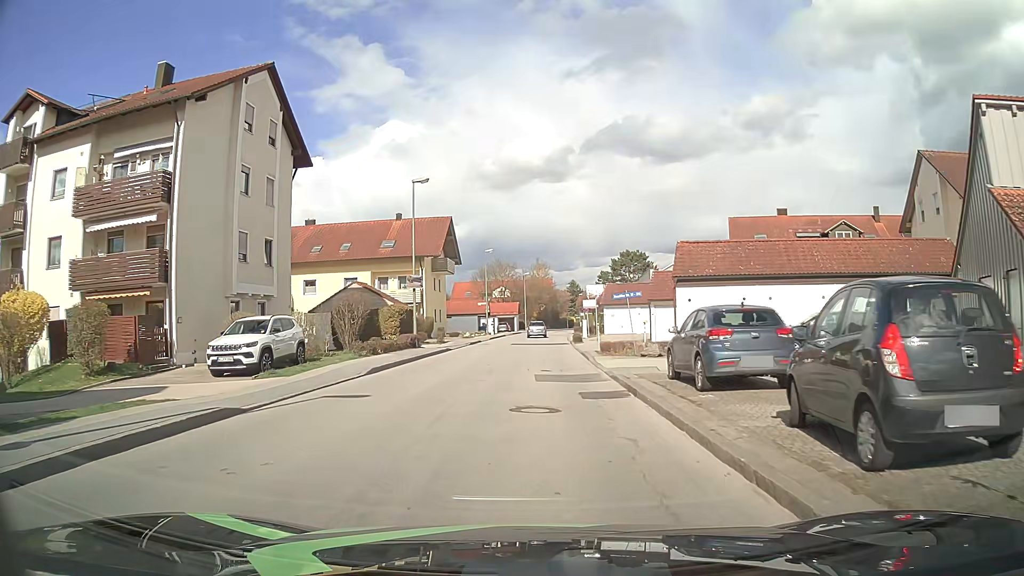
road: unclassified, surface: asphalt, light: Day
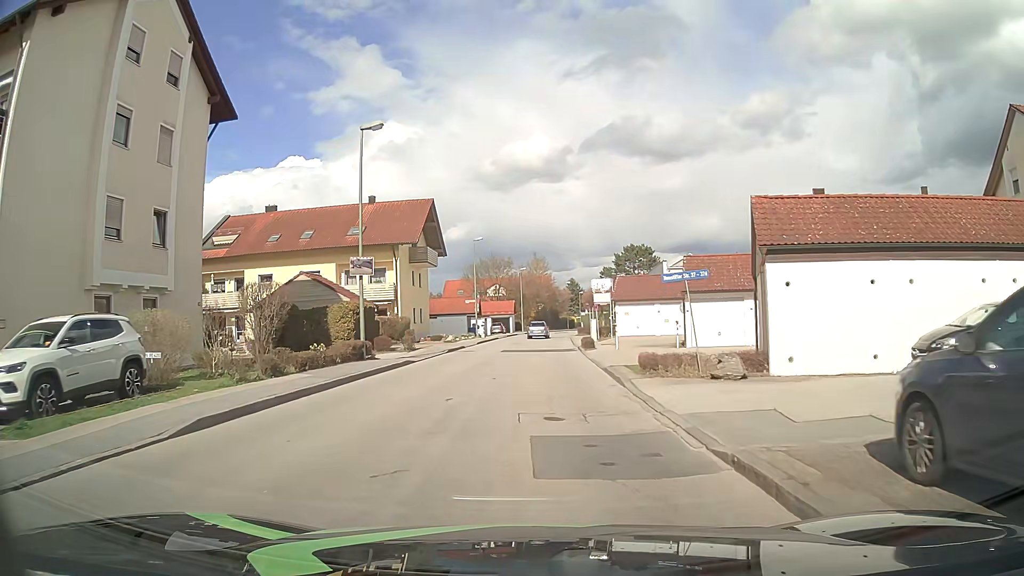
(0.0, +9.6) m; 0°
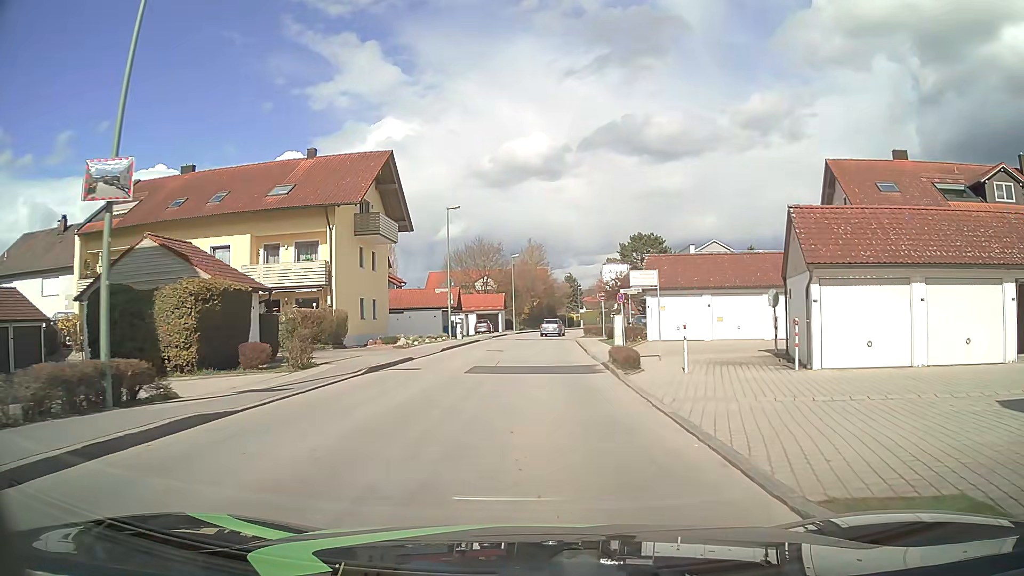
(0.0, +14.4) m; +1°
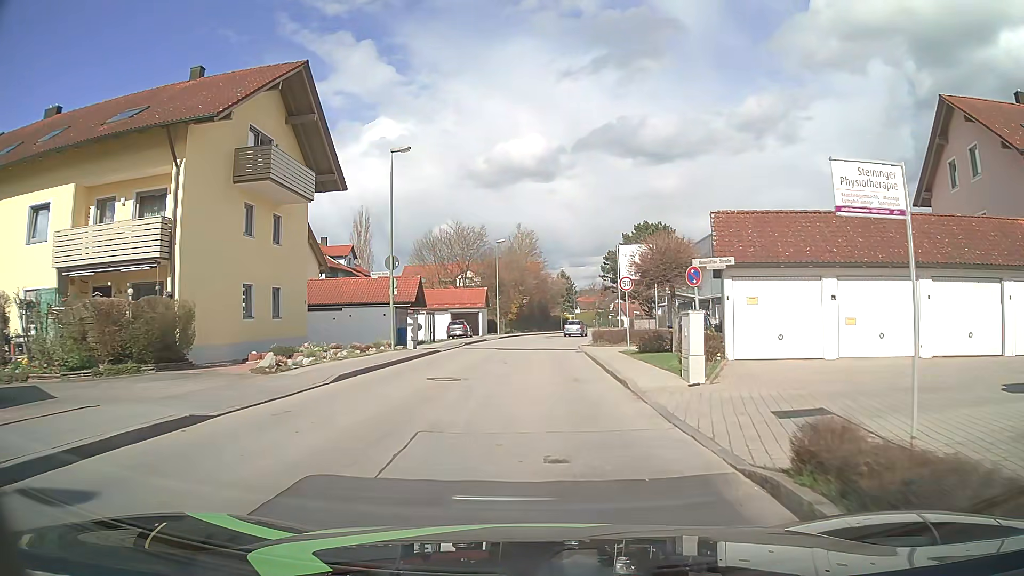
(0.0, +14.4) m; 0°
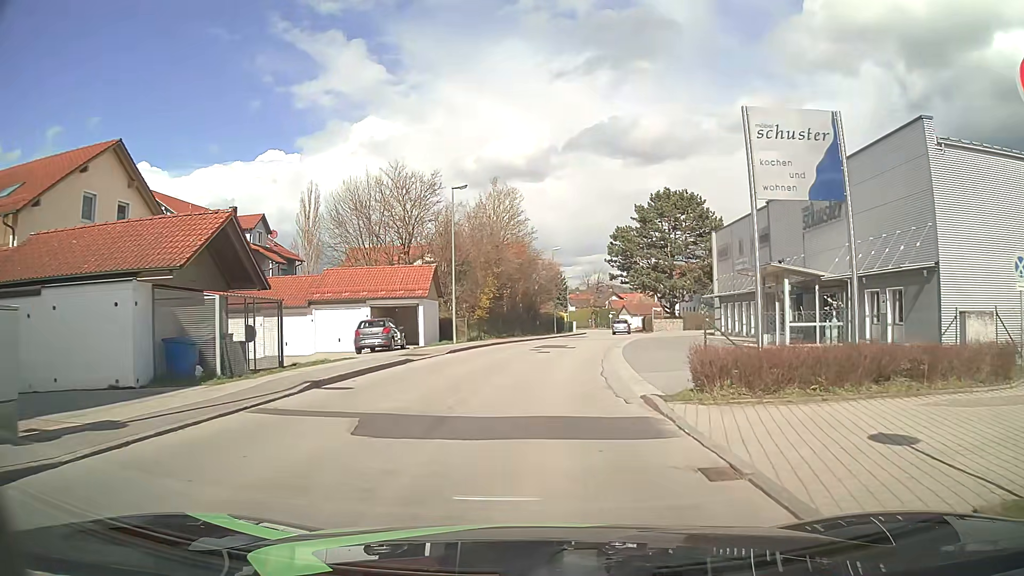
(+0.2, +24.0) m; +2°
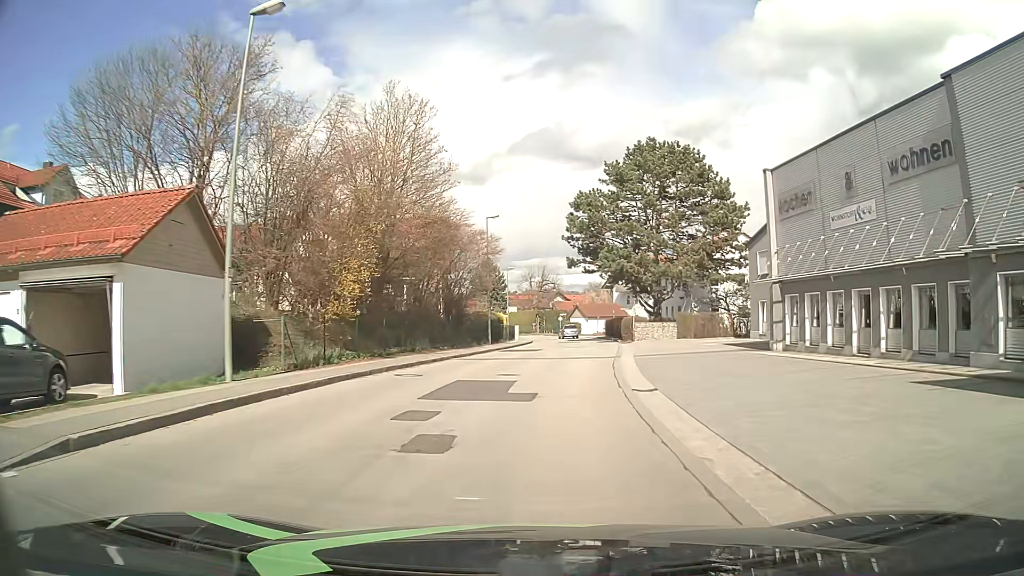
(+0.4, +21.7) m; +4°
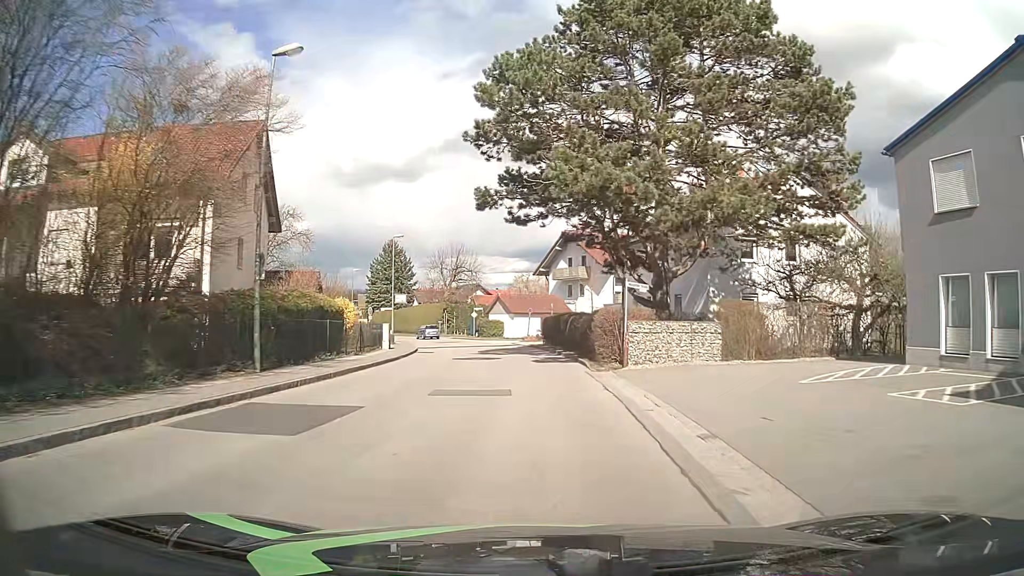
(+2.0, +26.8) m; +7°
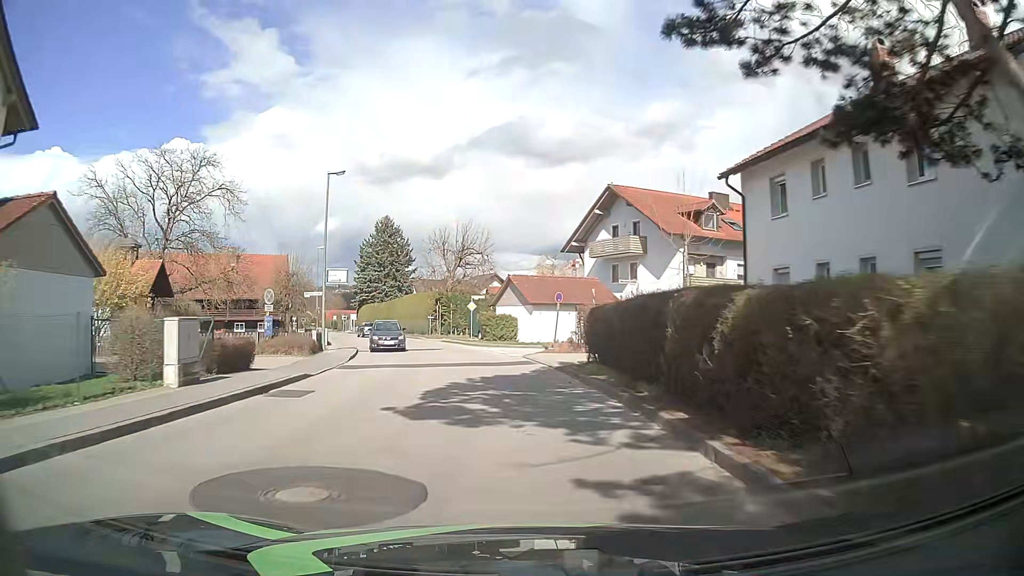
(-0.1, +21.7) m; -2°
(0, +10) (-1, +20) (-3, +30) (-6, +39) (-9, +49) (-12, +58) (-16, +67) (-20, +77) (-24, +86) (-28, +95) m
